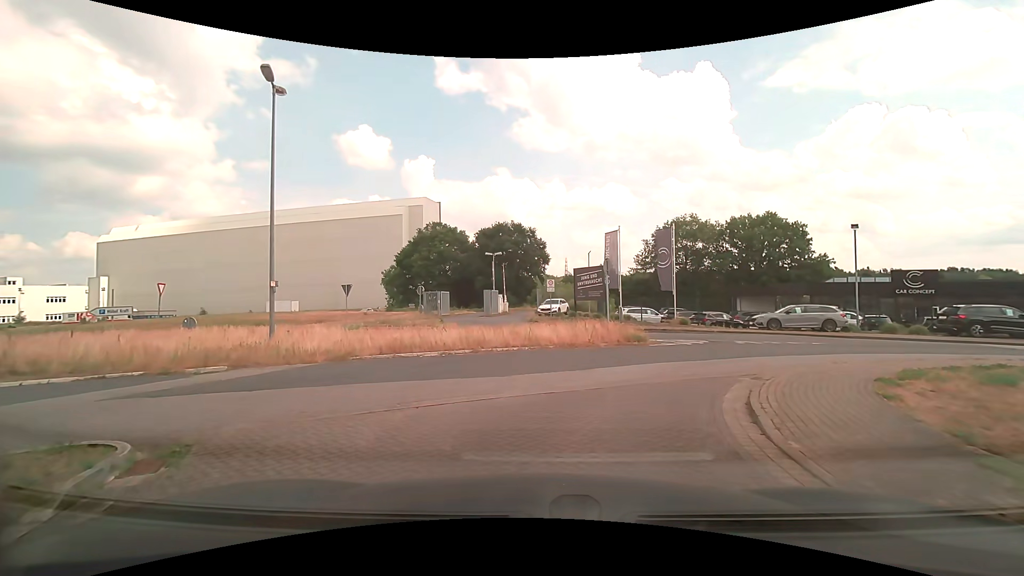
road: service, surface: asphalt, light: Day
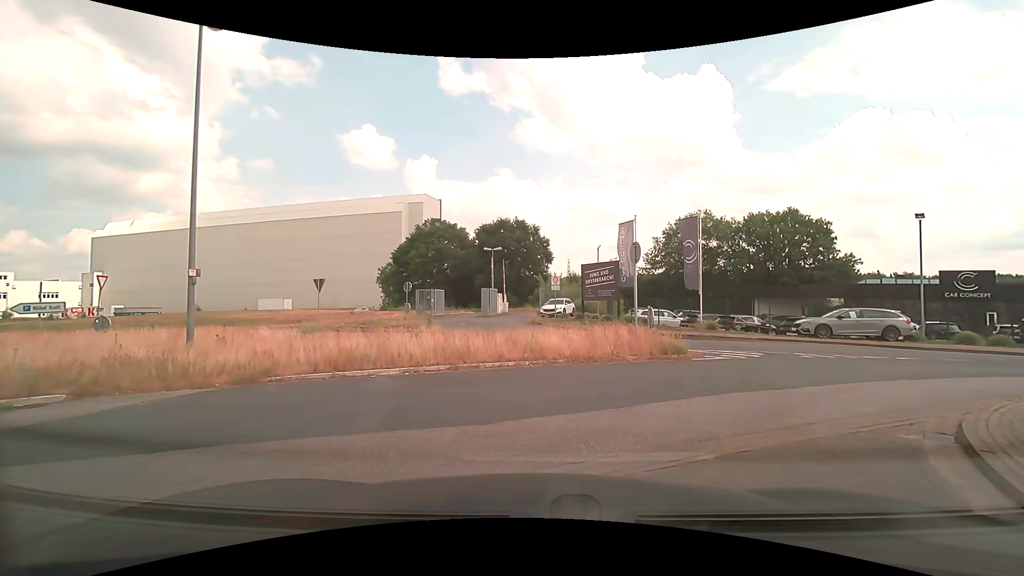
(0.0, +4.3) m; 0°
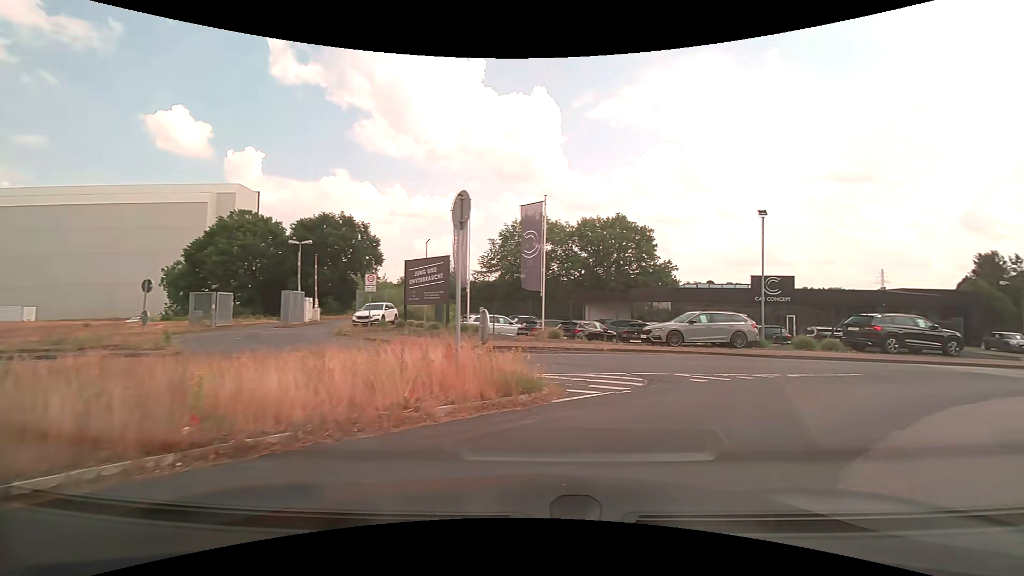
(+0.9, +6.4) m; +18°
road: residential
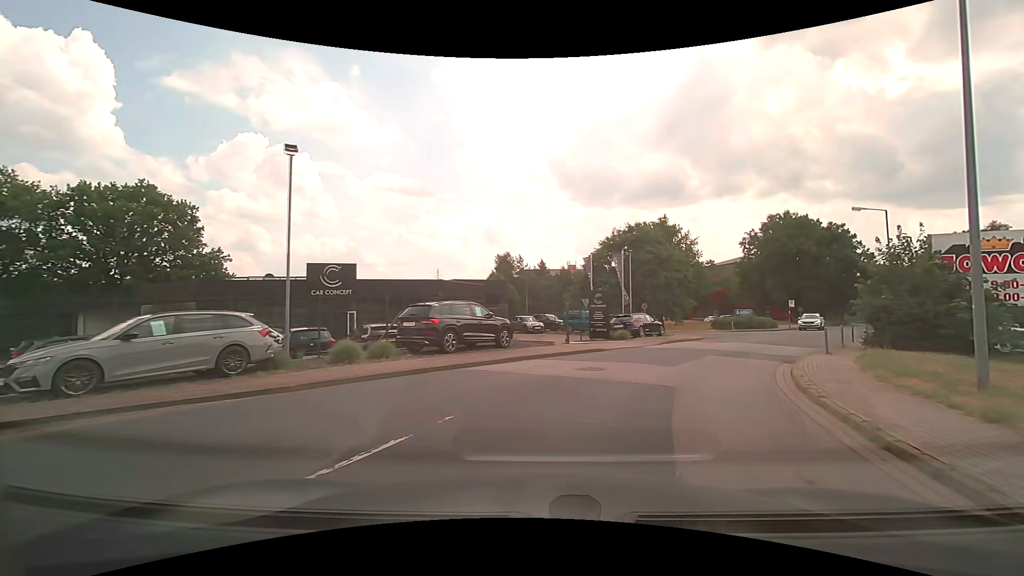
(+4.1, +8.9) m; +45°
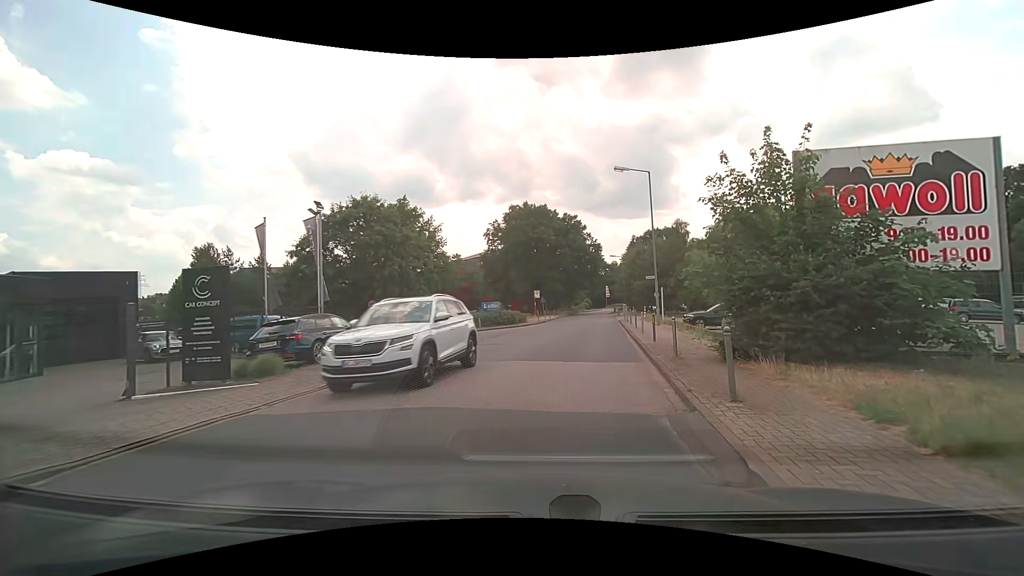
(+4.1, +13.5) m; +27°
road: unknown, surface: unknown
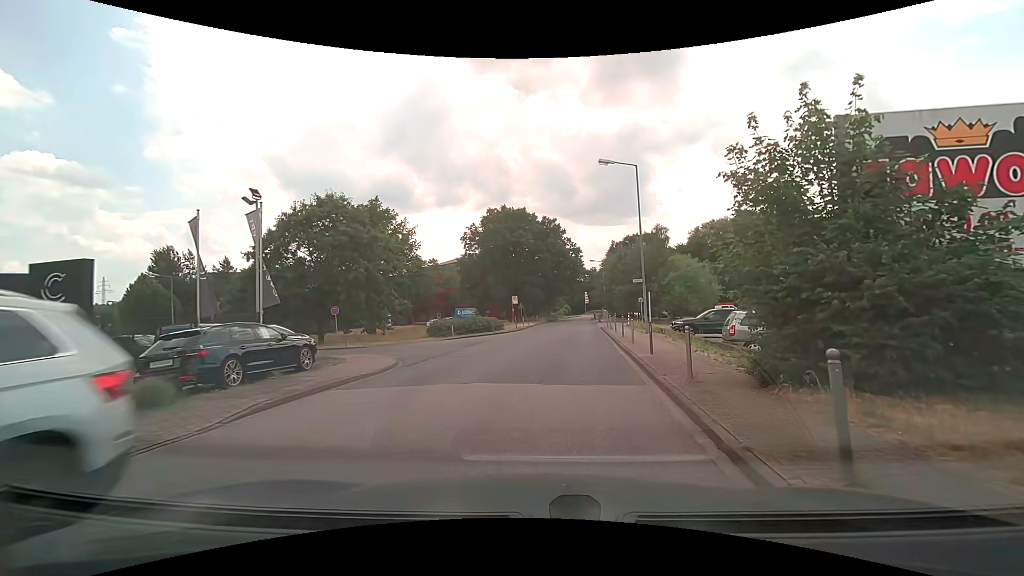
(+0.1, +2.8) m; +3°
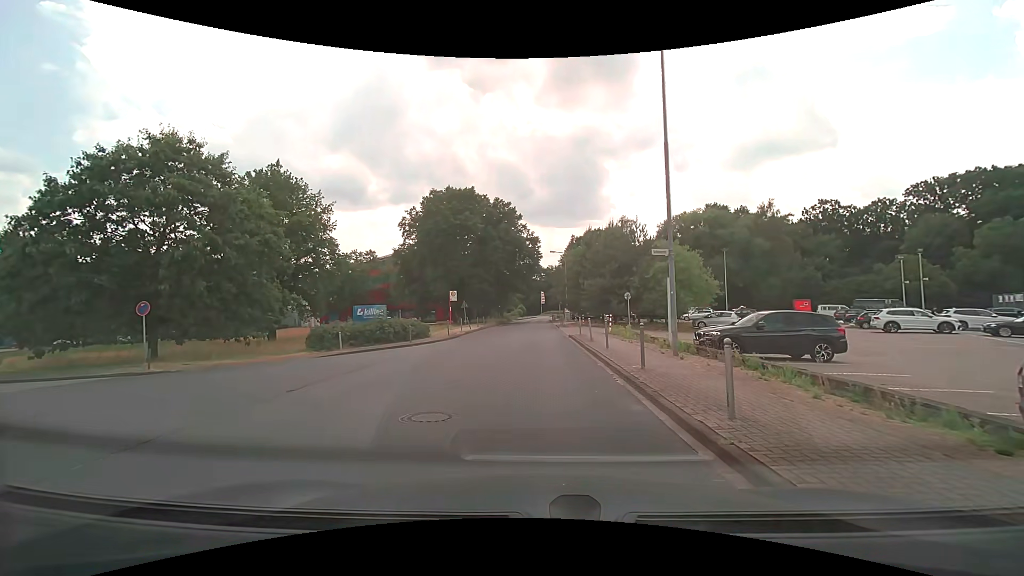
(+0.8, +13.0) m; +6°
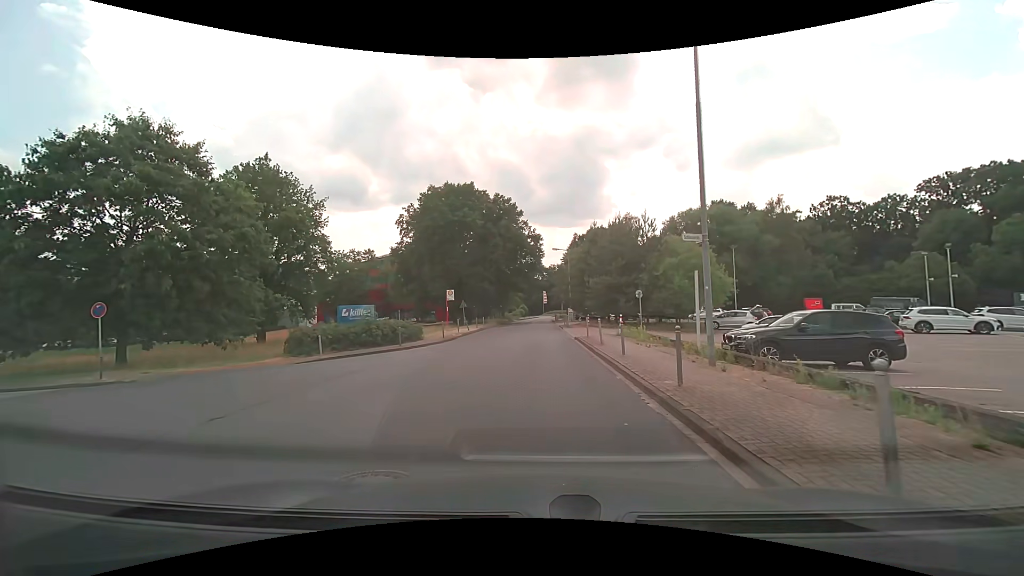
(0.0, +2.4) m; 0°
(-2, +9) (-11, +14) (-21, +17) (-30, +20) (-39, +25) (-47, +31) (-54, +38) (-62, +44) (-70, +50) (-79, +54) m
